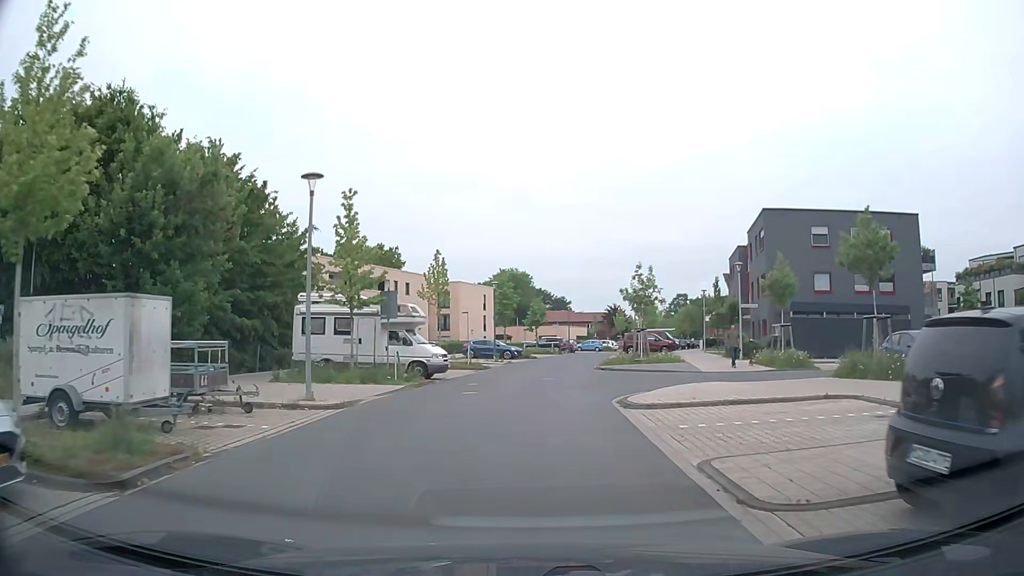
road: residential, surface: asphalt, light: Day
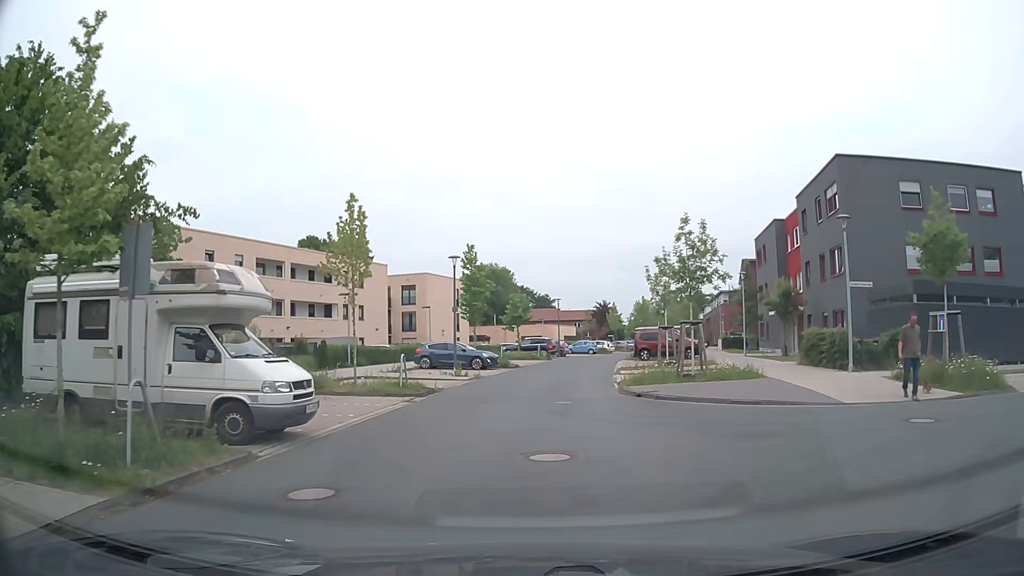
(+0.1, +14.3) m; +1°
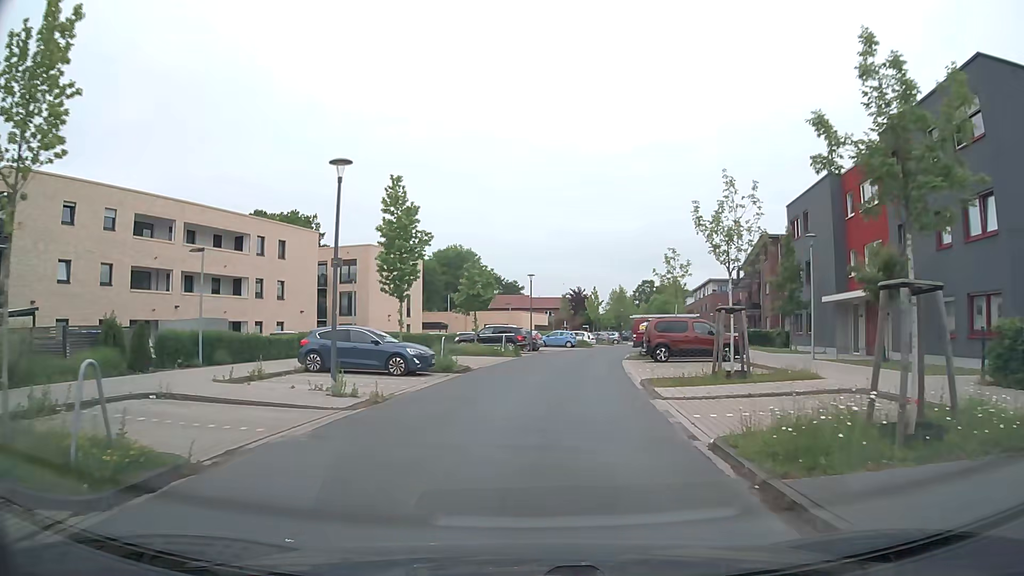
(+0.2, +14.2) m; +3°
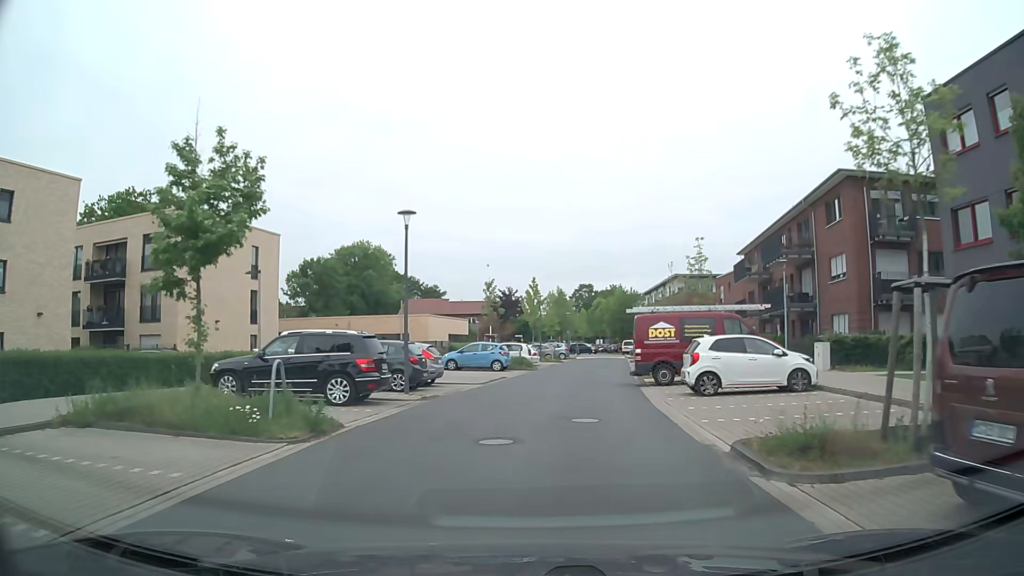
(+1.3, +25.4) m; +5°
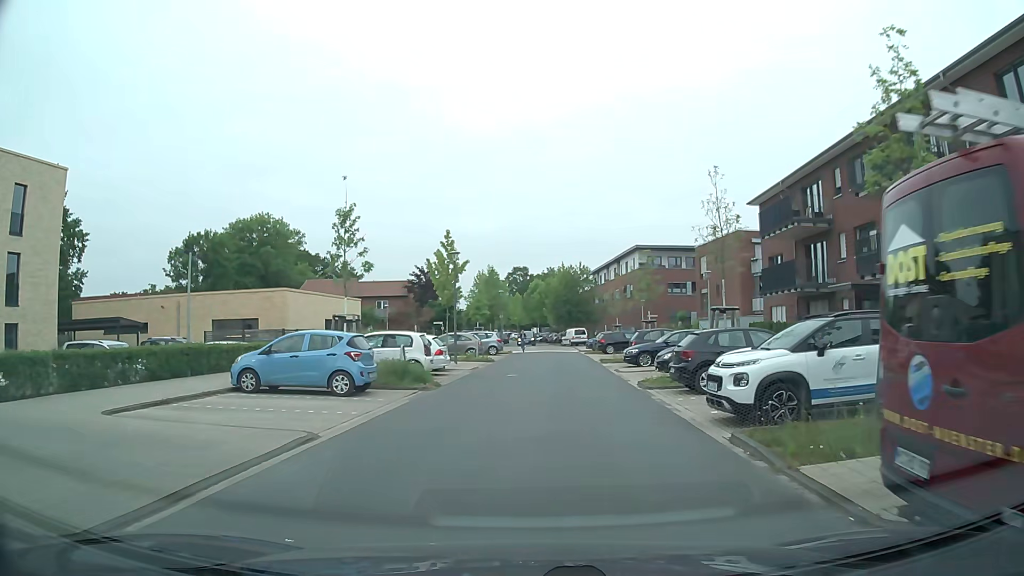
(+1.1, +19.8) m; +6°
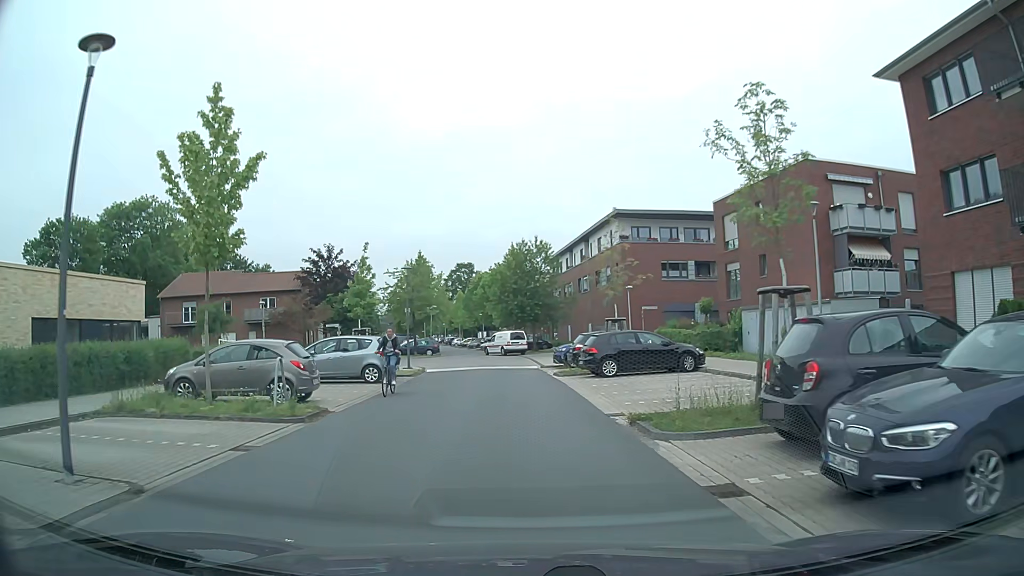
(+1.3, +23.2) m; +4°
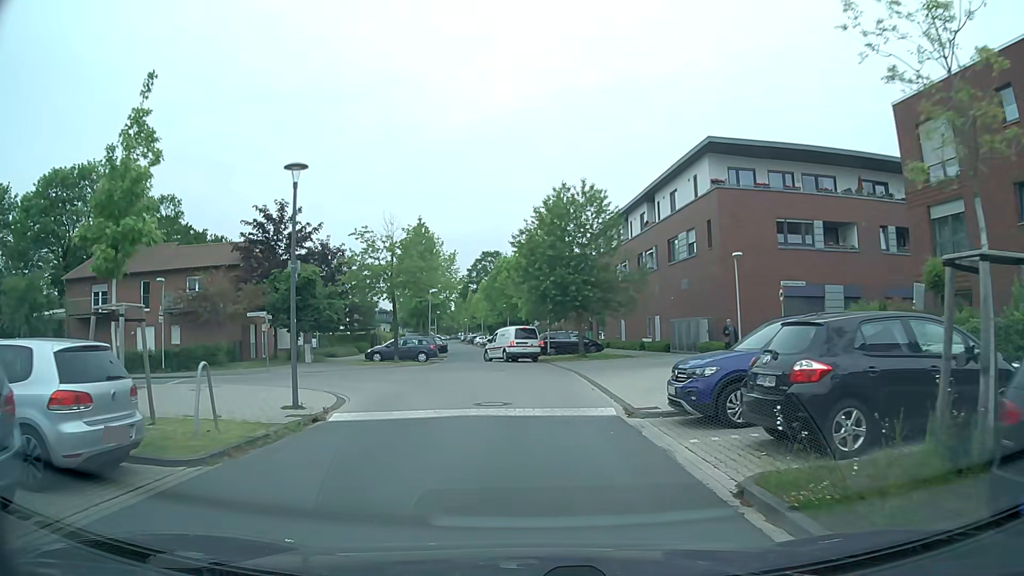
(-0.2, +19.9) m; -2°
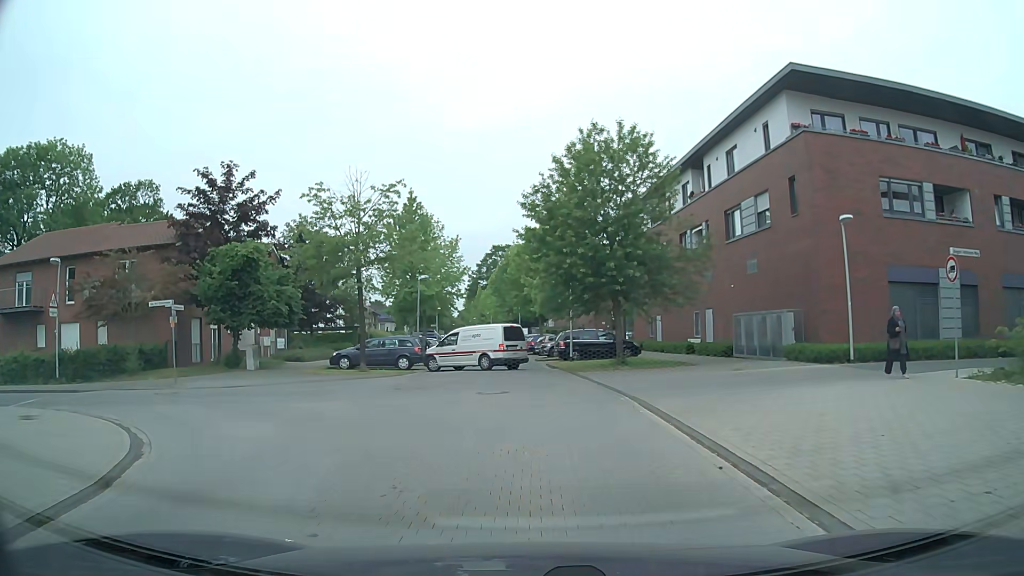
(-0.2, +10.1) m; -1°
(0, +10) (0, +20) (-1, +30) (-2, +40) (-3, +50) (-4, +60) (-5, +70) (-6, +80) (-7, +90) (-9, +99) m
